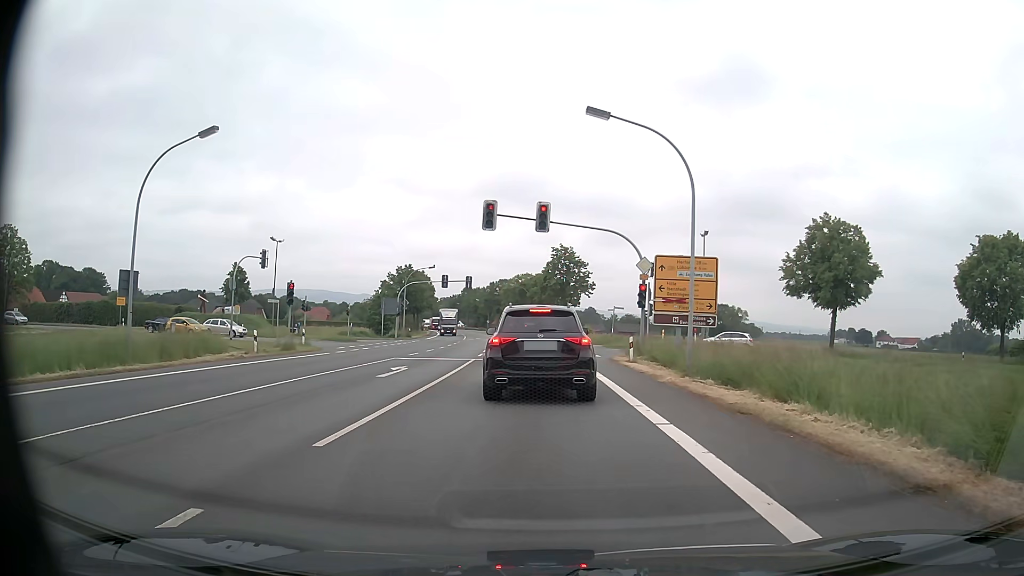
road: primary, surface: asphalt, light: Day
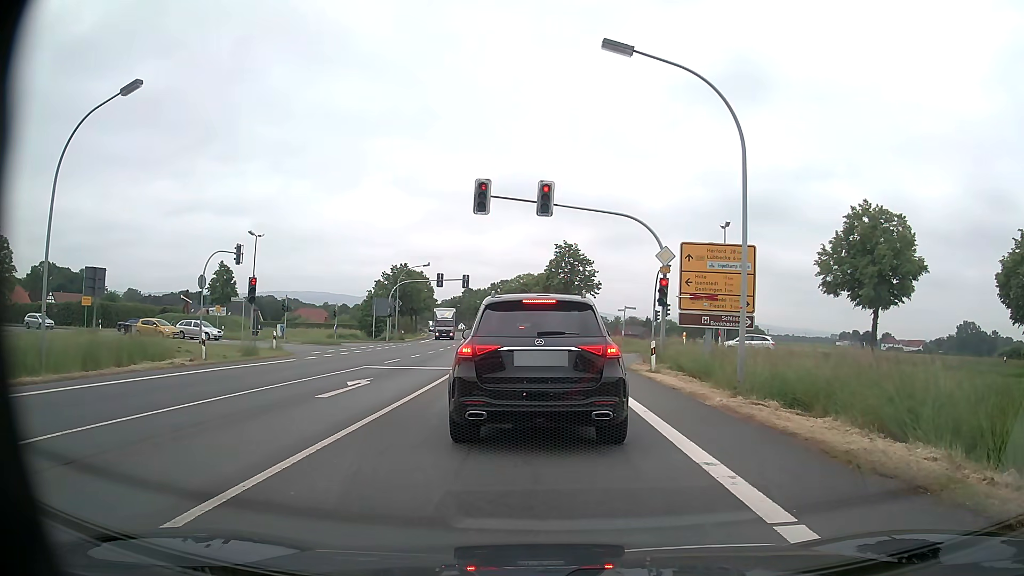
(0.0, +4.6) m; -1°
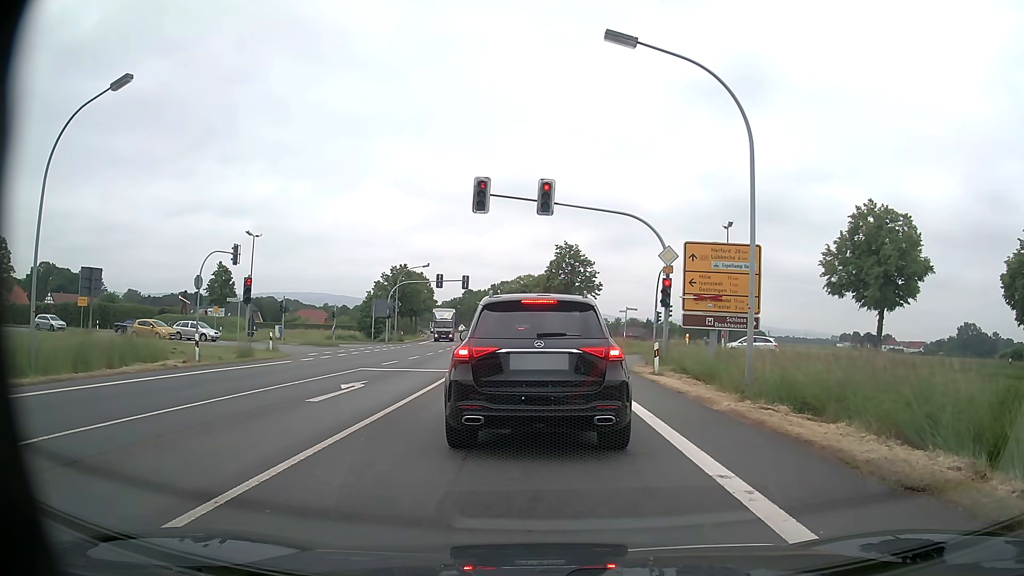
(0.0, +0.5) m; 0°
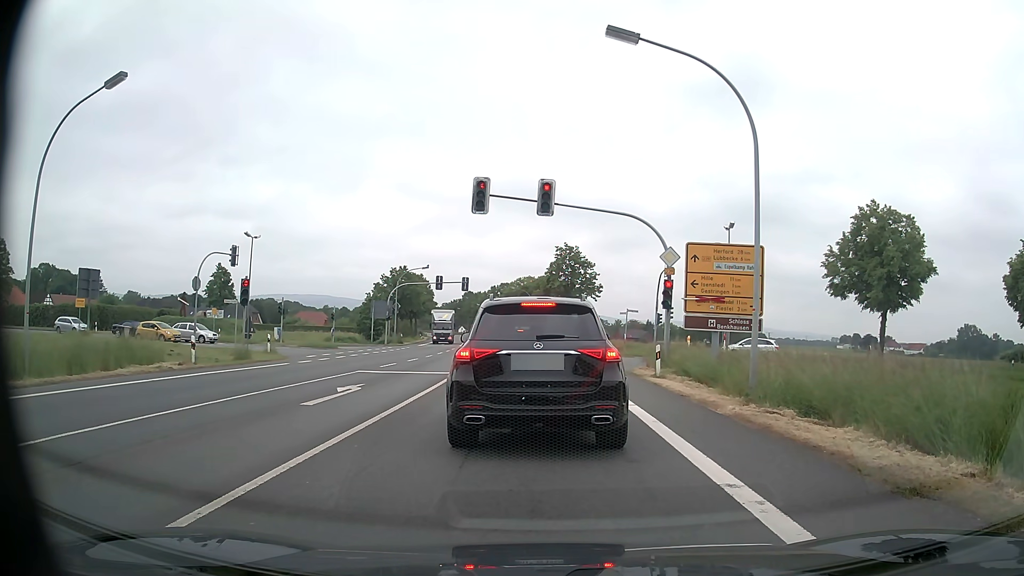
(0.0, +0.3) m; 0°
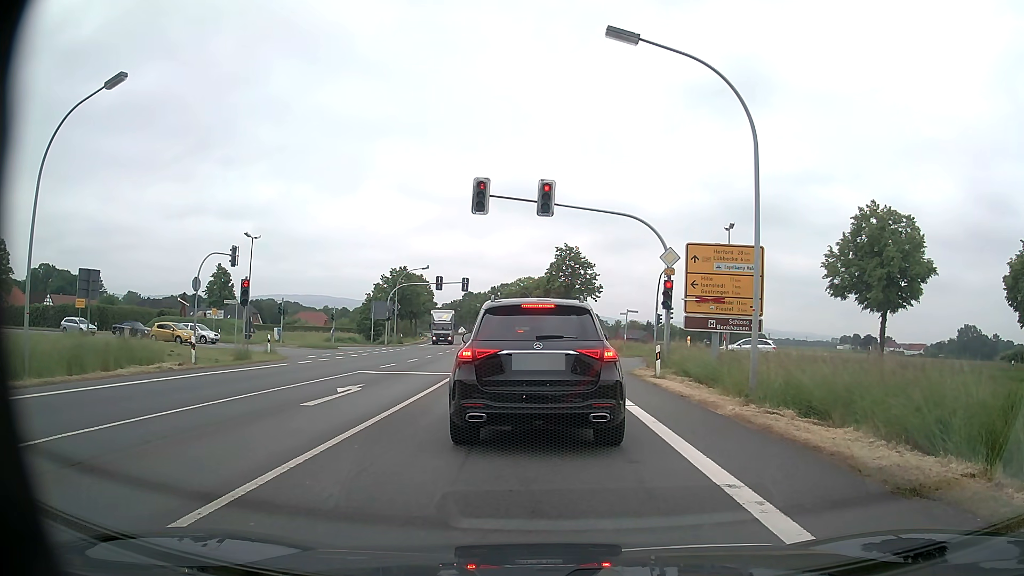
(0.0, 0.0) m; 0°
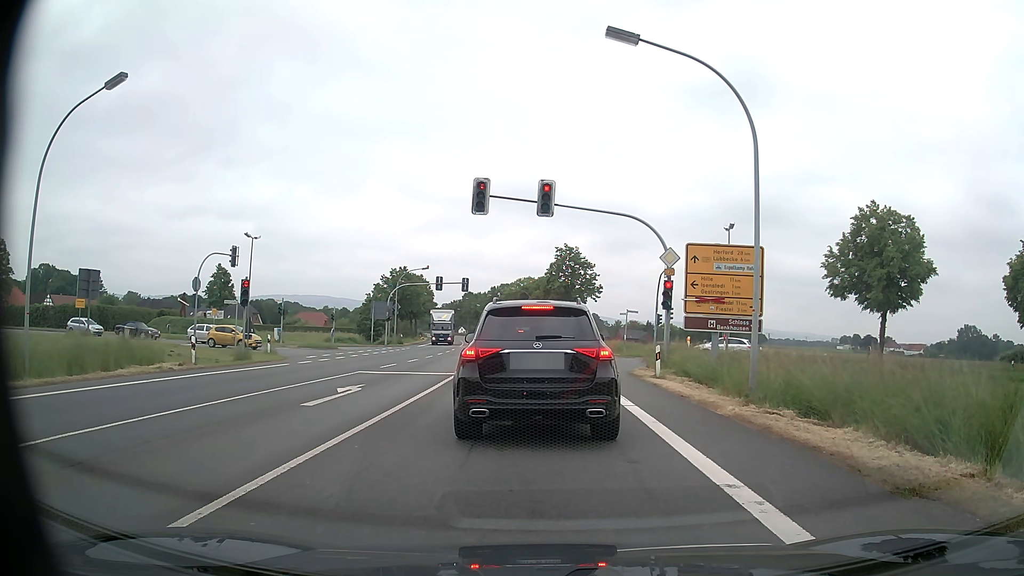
(0.0, 0.0) m; 0°
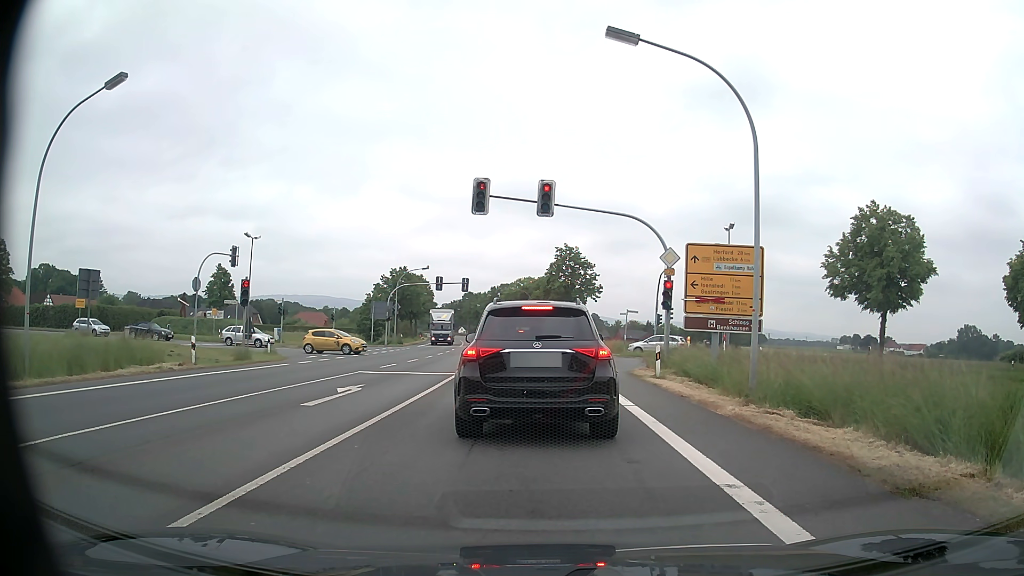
(0.0, 0.0) m; 0°
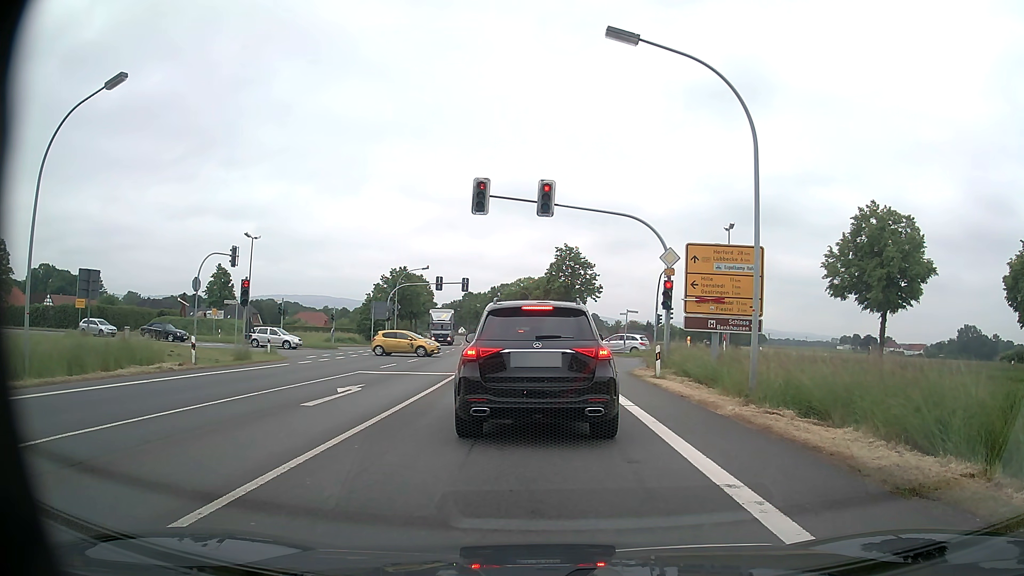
(0.0, 0.0) m; 0°
(0, +10) (0, +20) (0, +30) (-1, +40) (-1, +50) (-2, +60) (-3, +70) (-4, +80) (-4, +90) (-6, +100) m
